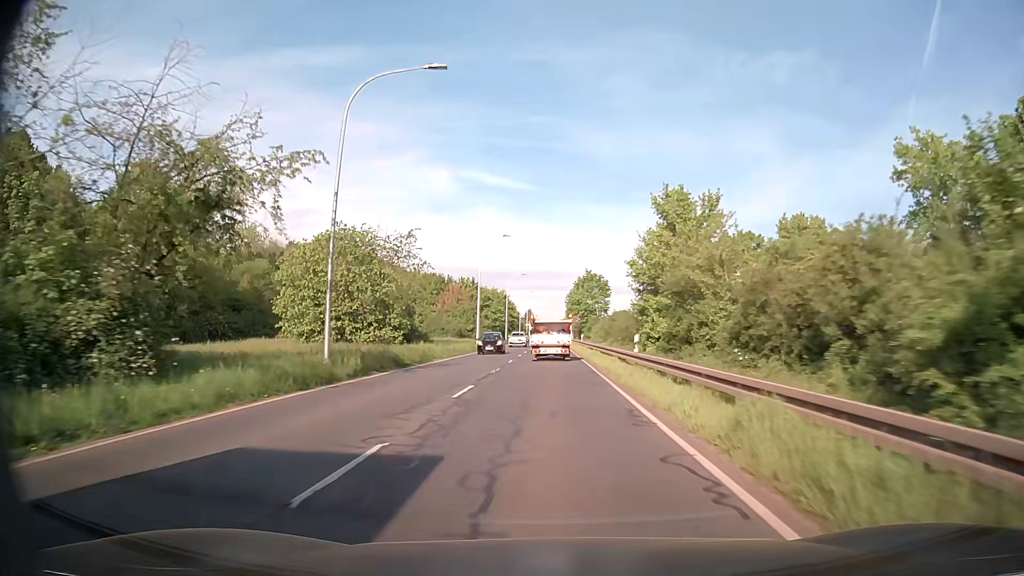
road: secondary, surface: asphalt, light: Day
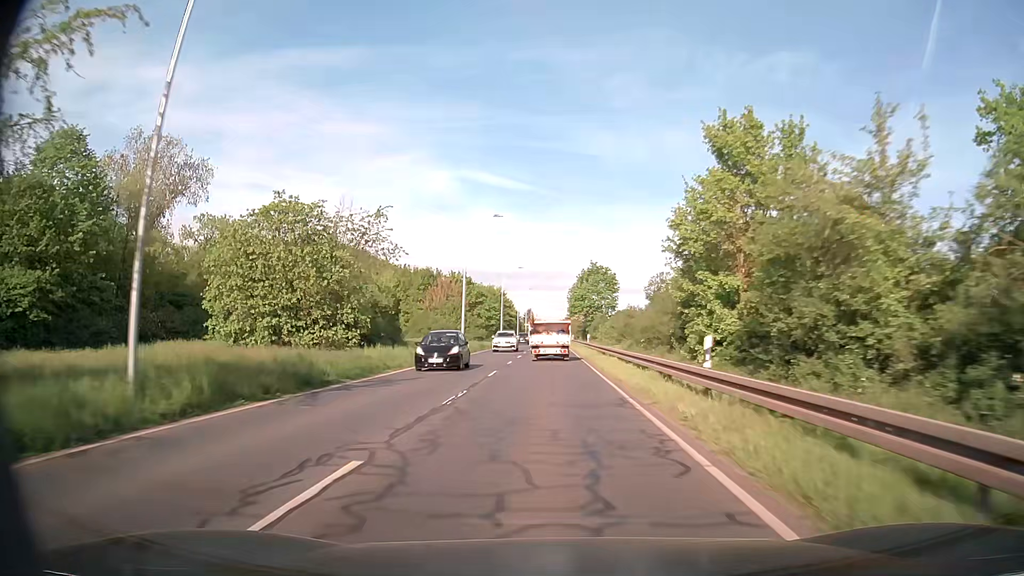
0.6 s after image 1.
(0.0, +10.2) m; 0°
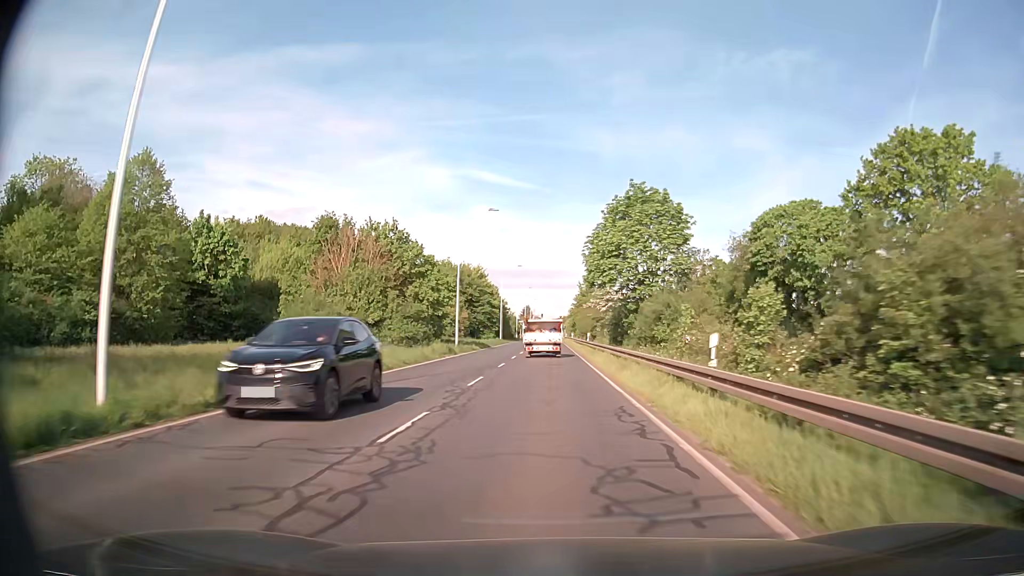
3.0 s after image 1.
(0.0, +40.7) m; 0°
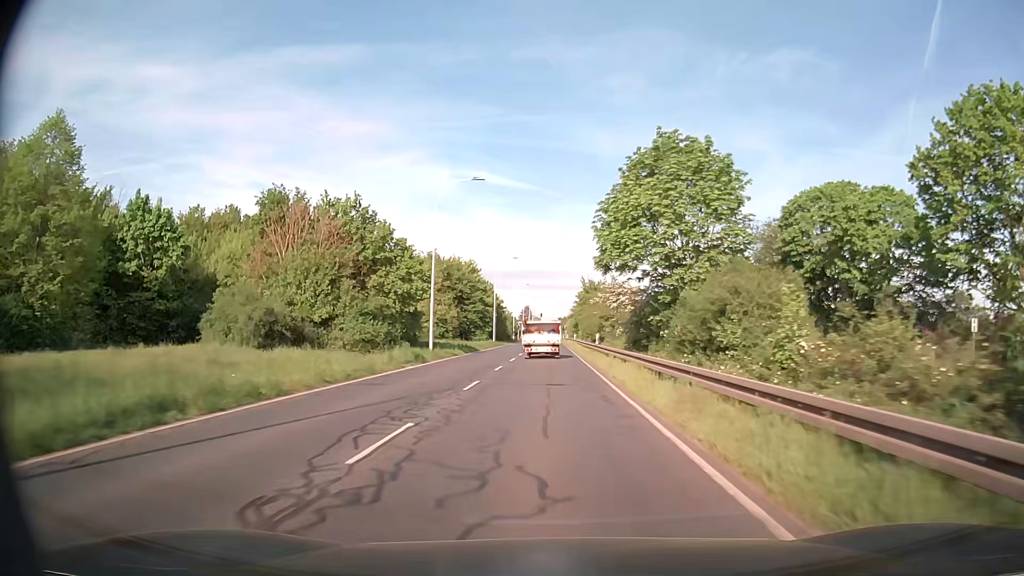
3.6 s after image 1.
(0.0, +10.2) m; 0°
(0, +10) (0, +20) (0, +30) (0, +40) (0, +50) (0, +60) (0, +70) (0, +80) (0, +90) (0, +100) m
